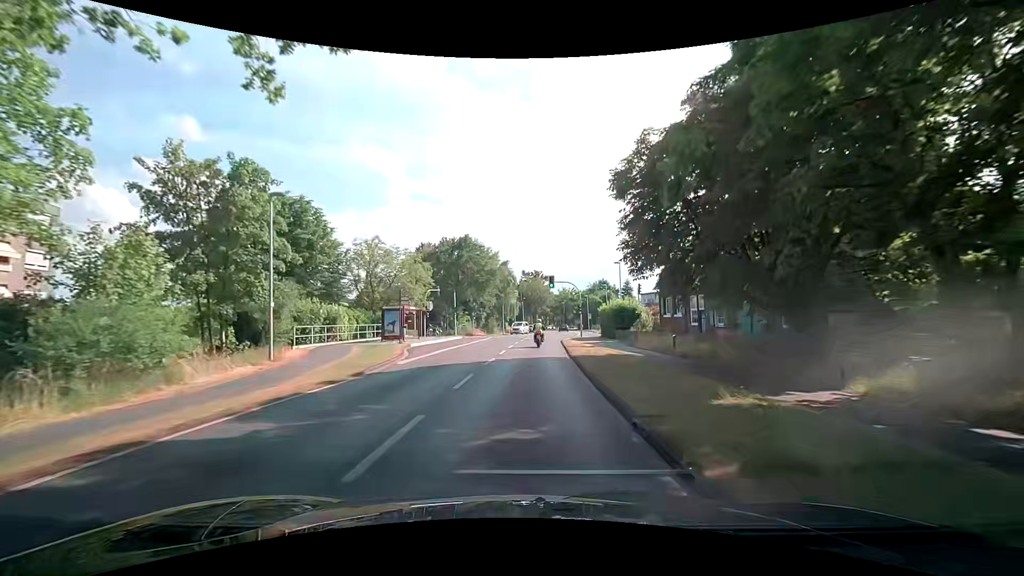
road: tertiary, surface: asphalt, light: Day
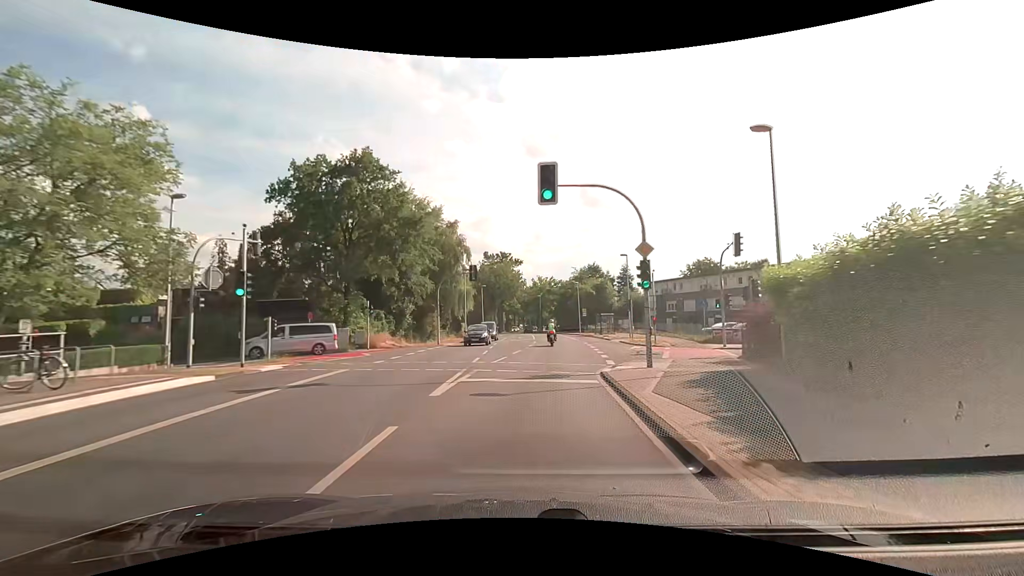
(+1.0, +37.3) m; +4°
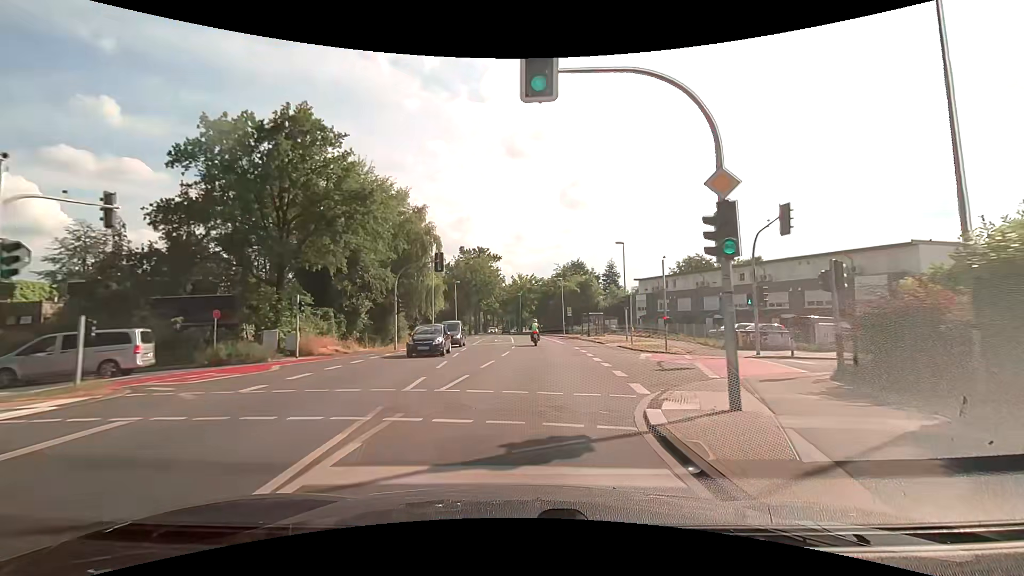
(+0.1, +7.5) m; +2°
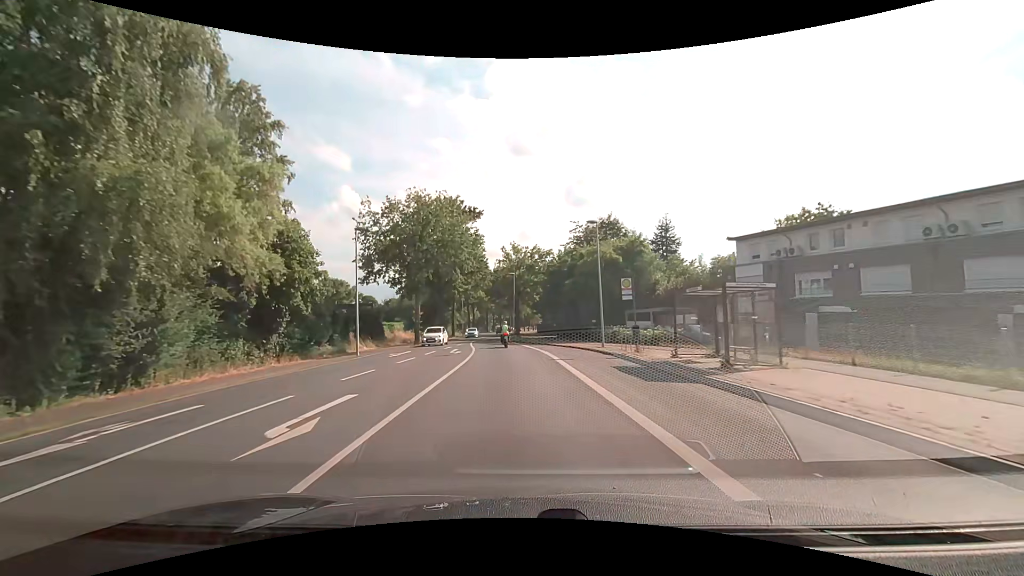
(+1.2, +37.8) m; 0°
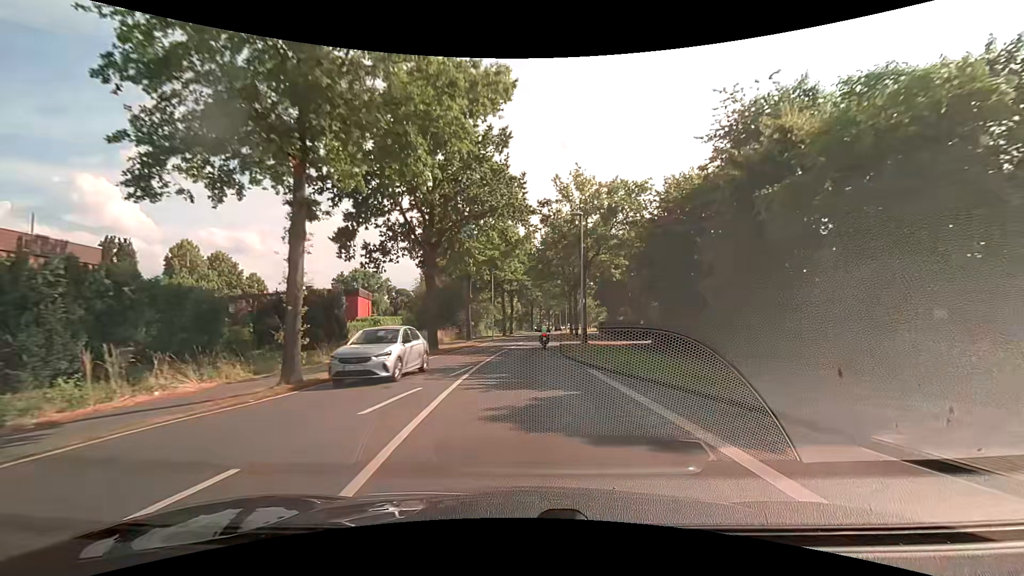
(-1.5, +30.5) m; -5°
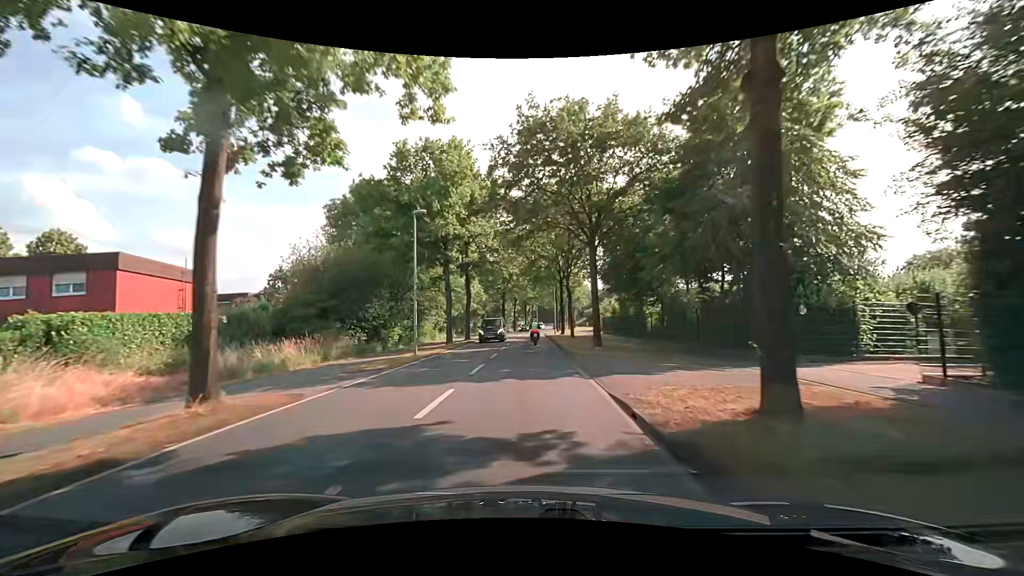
(+0.8, +30.7) m; +4°
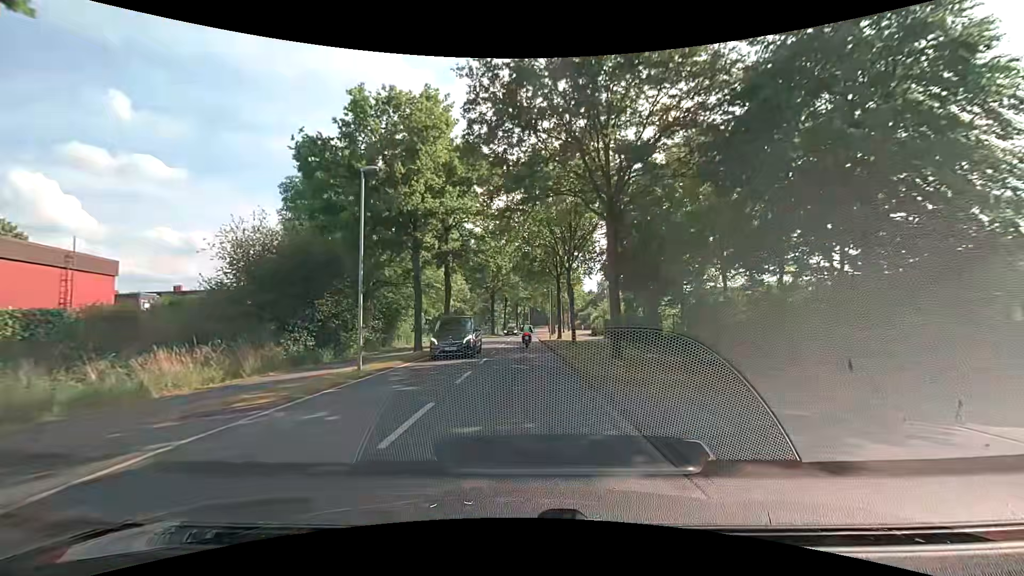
(0.0, +7.7) m; +2°
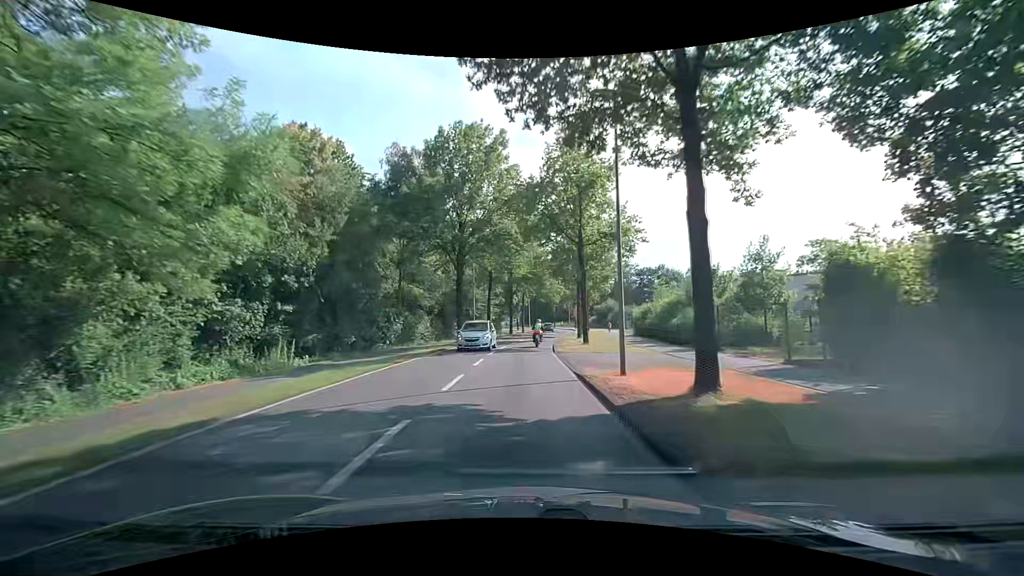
(-0.6, +38.2) m; -2°
(0, +10) (0, +20) (+1, +30) (+2, +40) (+3, +50) (+4, +60) (+5, +70) (+7, +80) (+8, +90) (+9, +100) m
